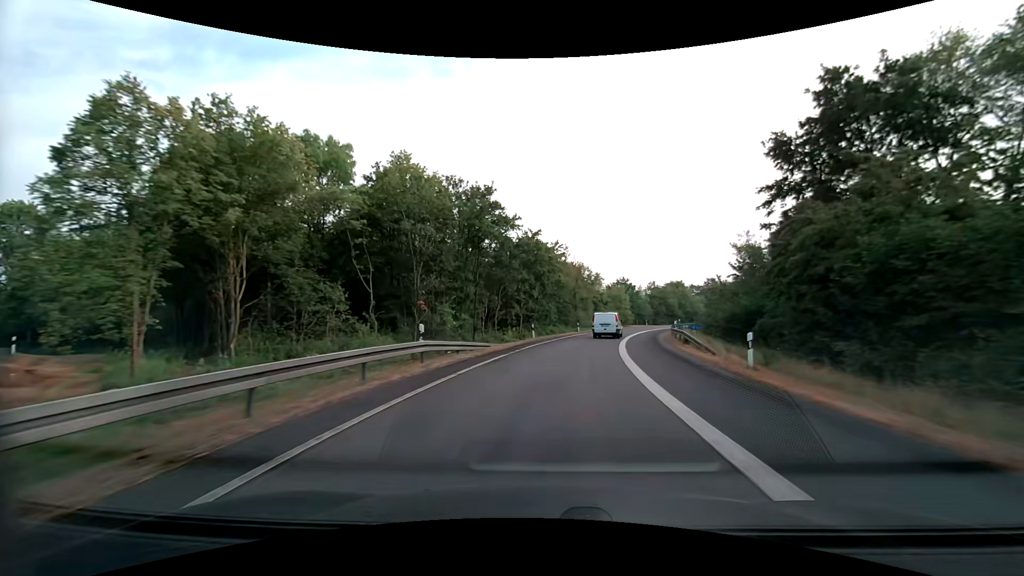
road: motorway_link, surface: asphalt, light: Day
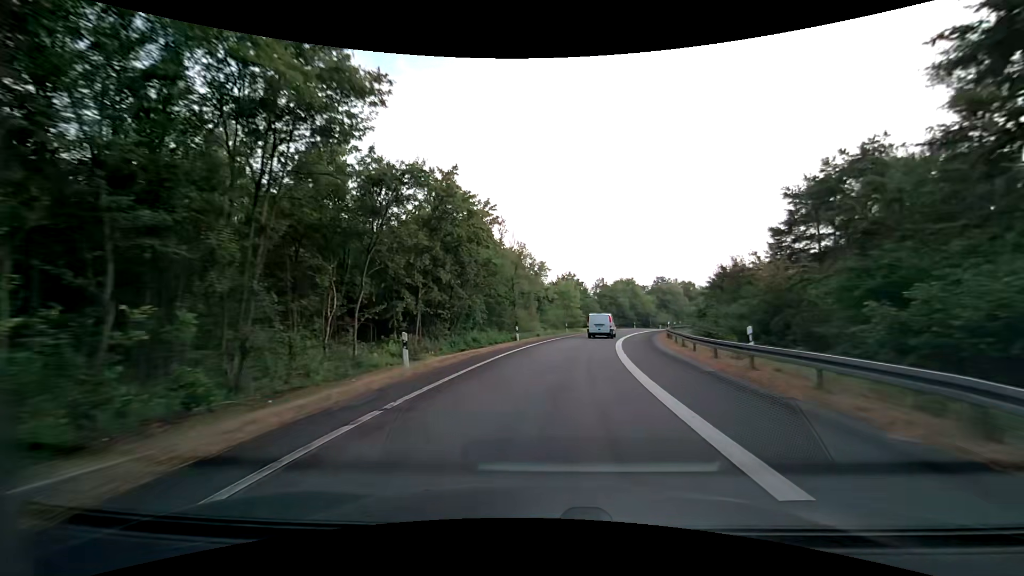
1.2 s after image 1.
(+1.3, +21.3) m; +7°
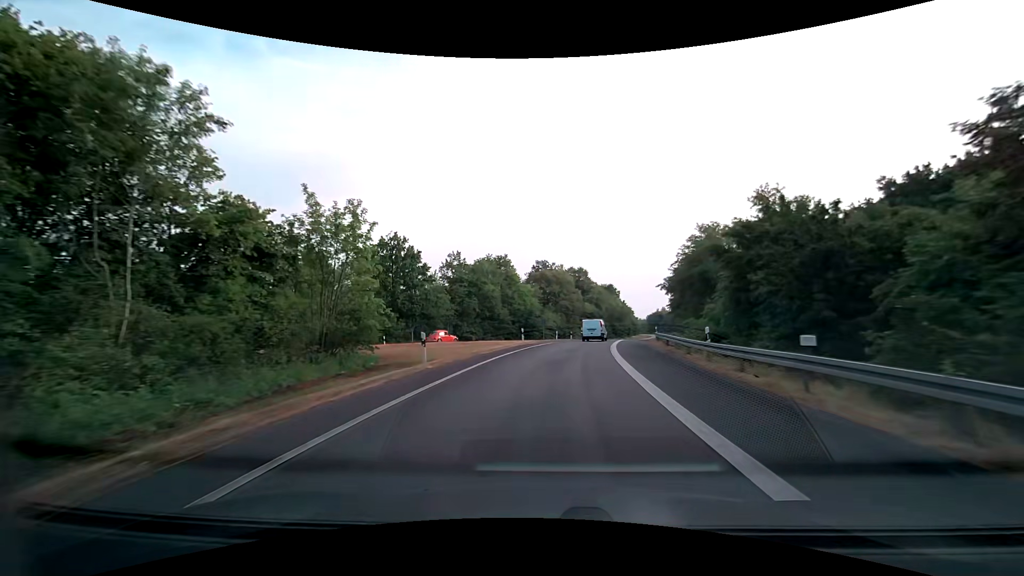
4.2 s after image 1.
(+7.3, +52.6) m; +15°
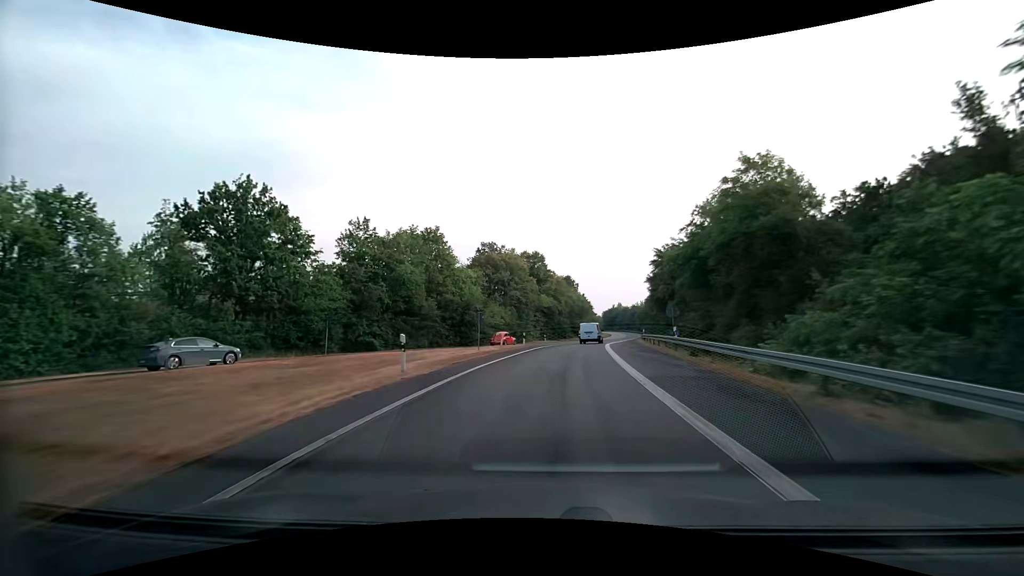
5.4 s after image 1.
(+1.2, +21.2) m; +6°
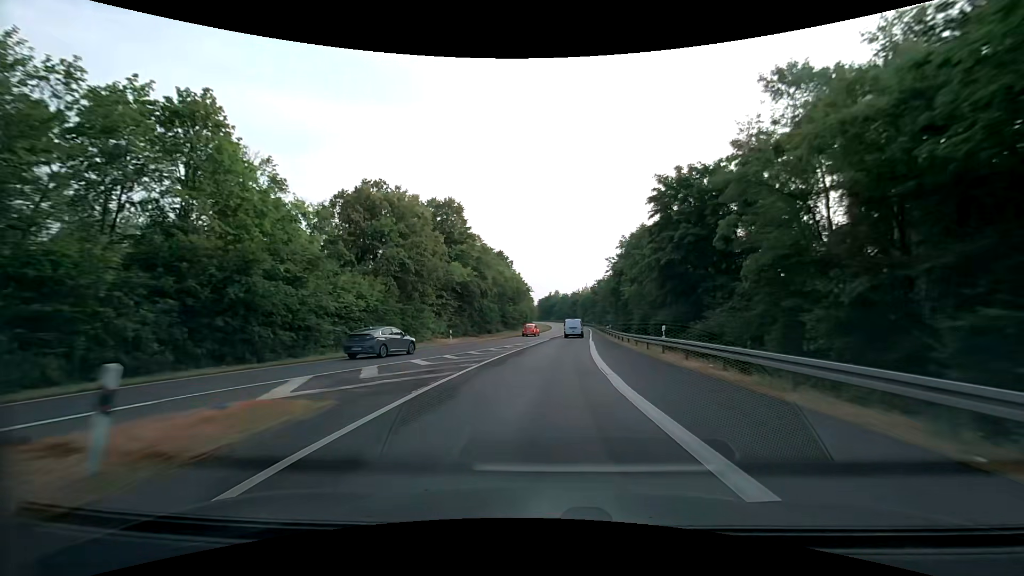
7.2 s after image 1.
(+2.1, +32.0) m; +7°
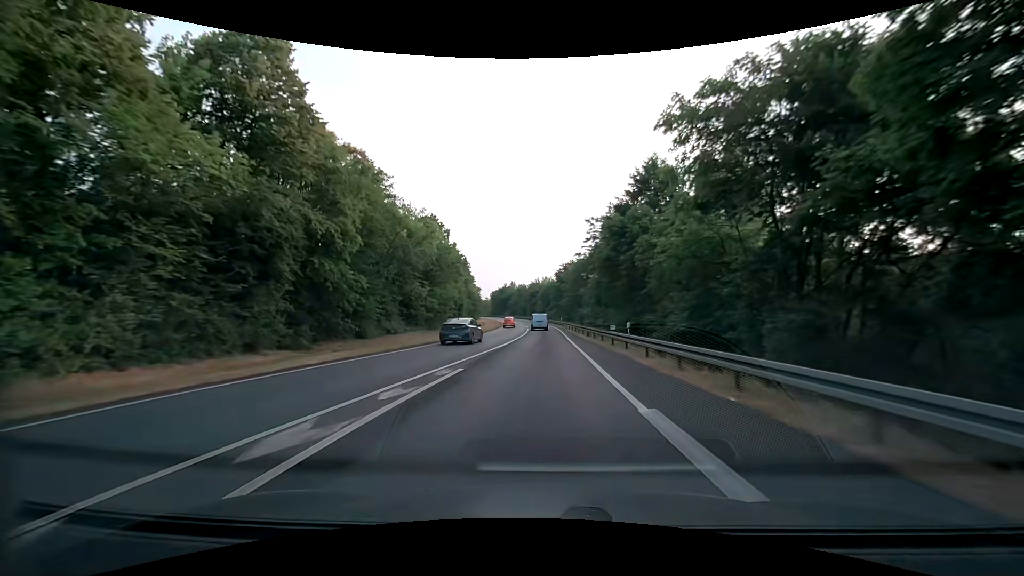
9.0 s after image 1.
(+1.8, +32.8) m; +5°
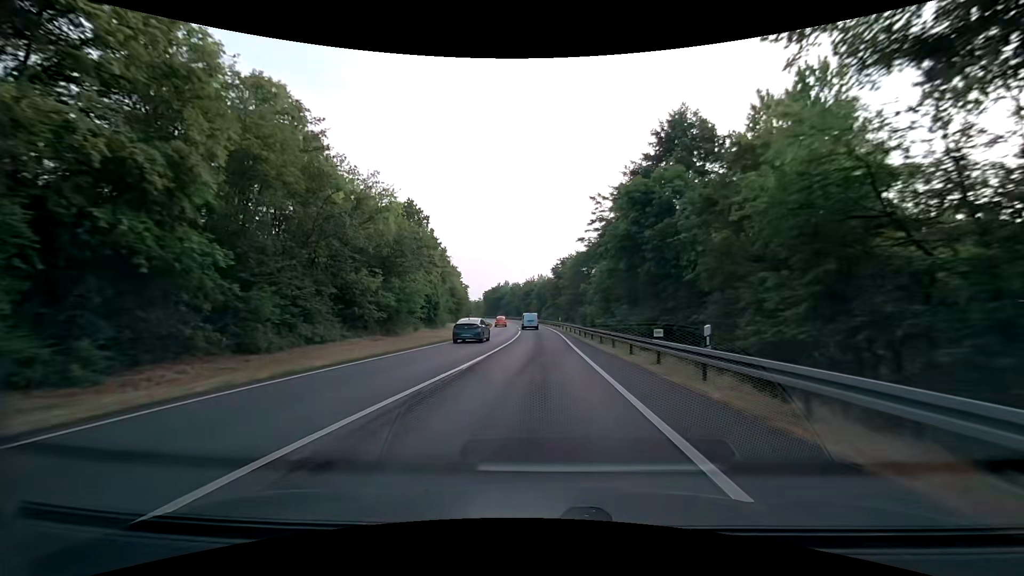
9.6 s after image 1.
(+0.1, +11.2) m; +1°
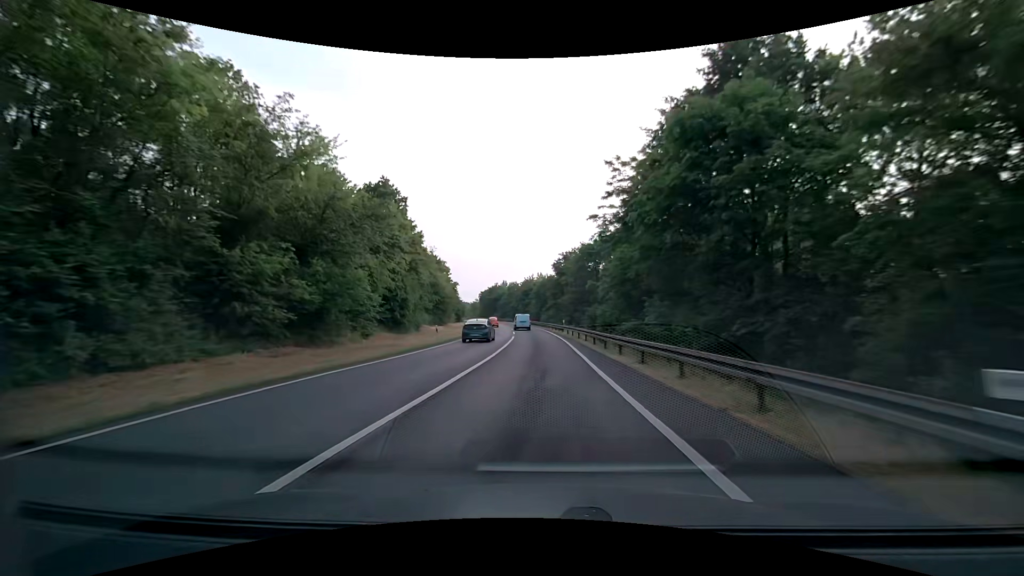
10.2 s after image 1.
(-0.1, +11.3) m; 0°
